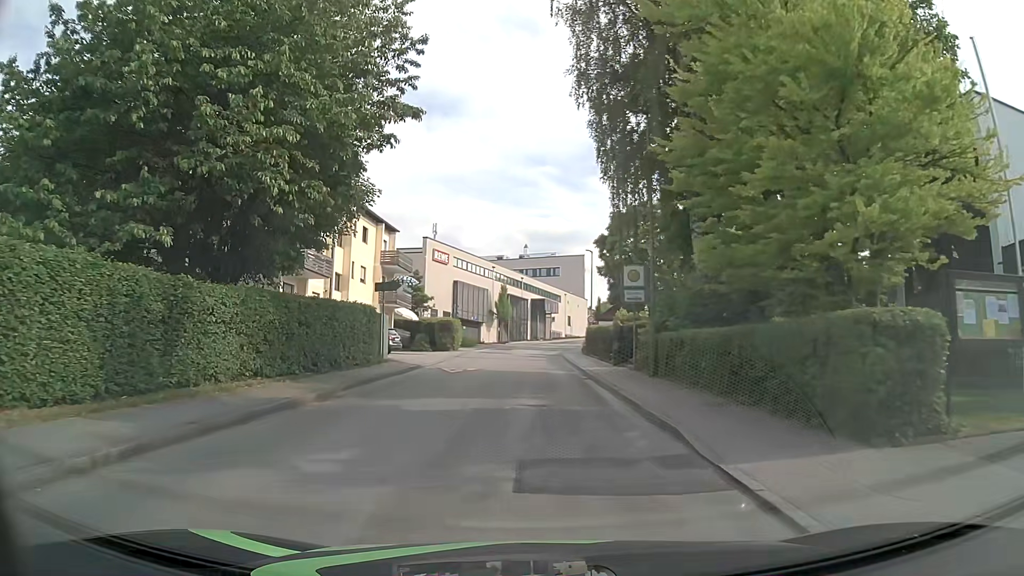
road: unclassified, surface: asphalt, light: Day
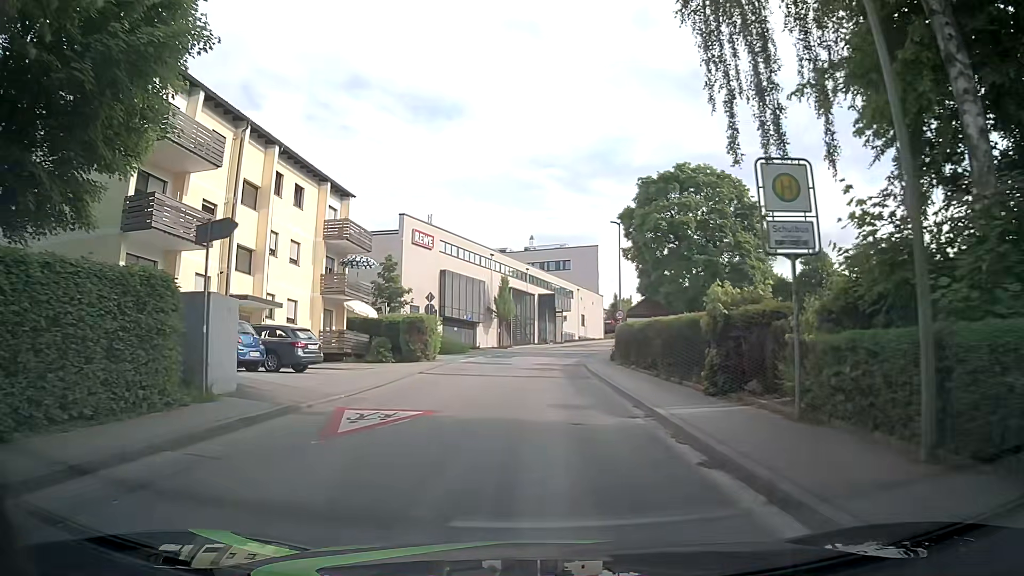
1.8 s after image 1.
(-0.2, +14.5) m; -1°
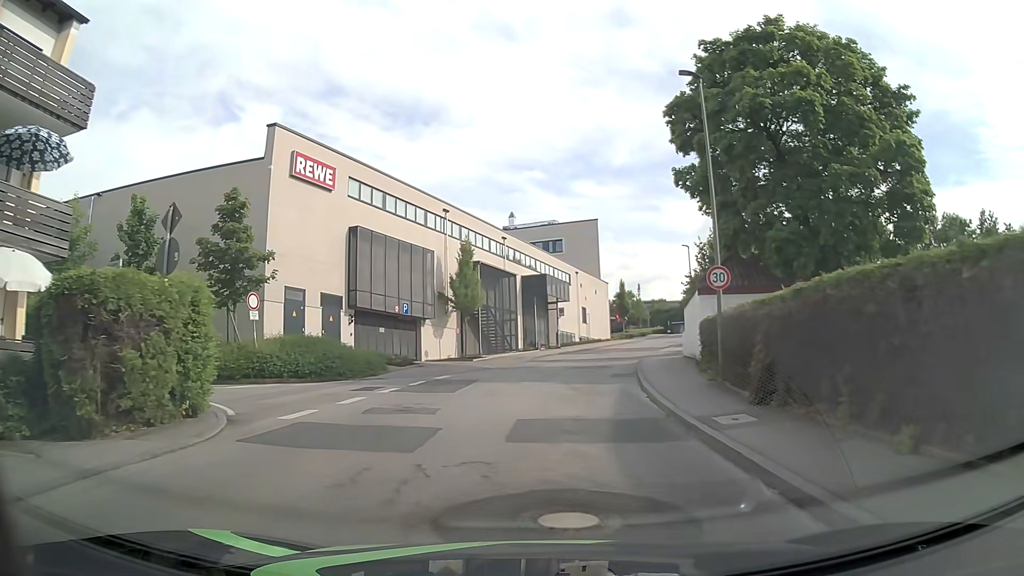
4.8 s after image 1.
(-0.1, +24.2) m; +1°
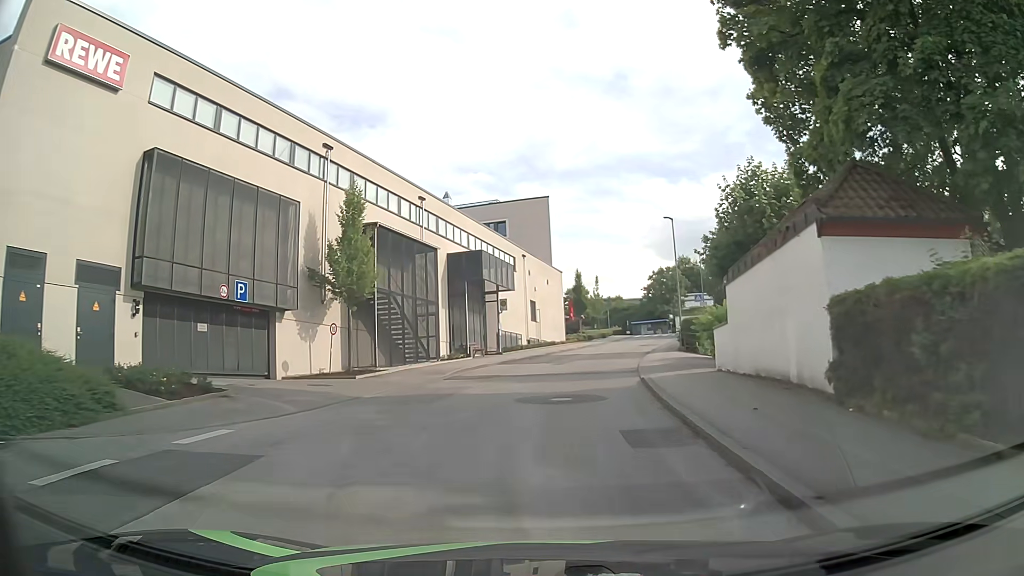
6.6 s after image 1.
(+0.6, +14.4) m; +5°
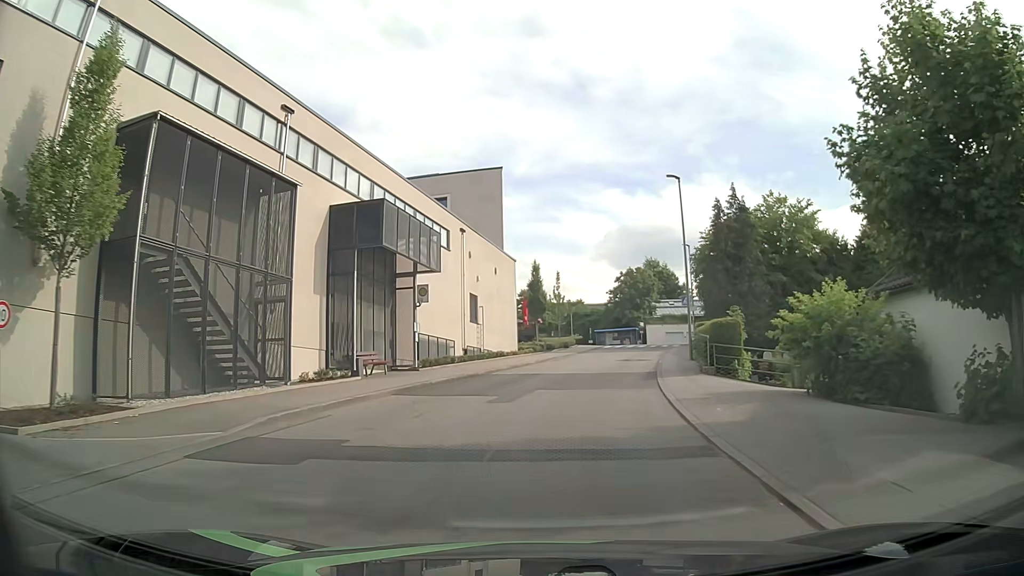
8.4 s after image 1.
(+0.5, +14.2) m; +4°
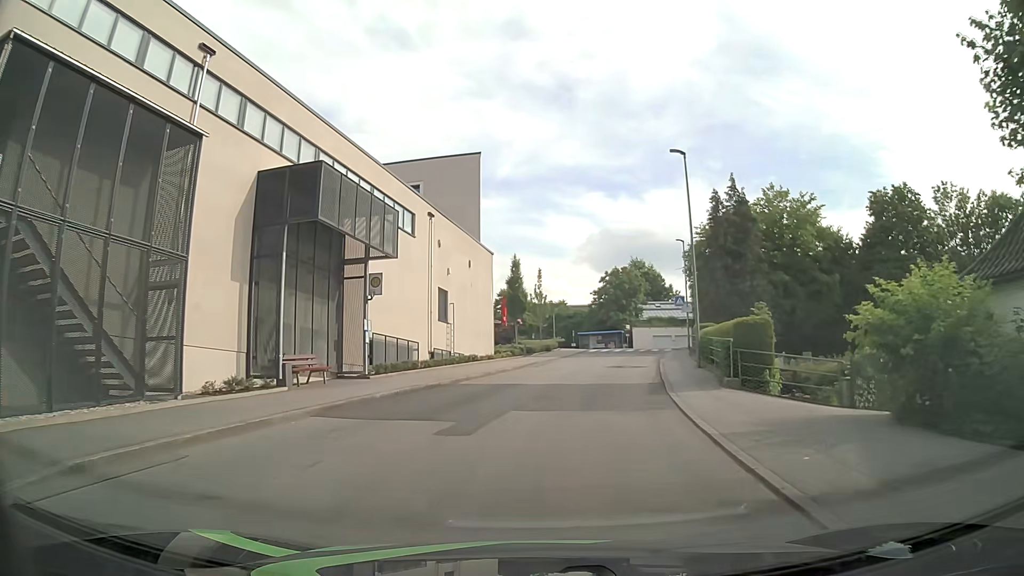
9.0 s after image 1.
(0.0, +4.8) m; +2°
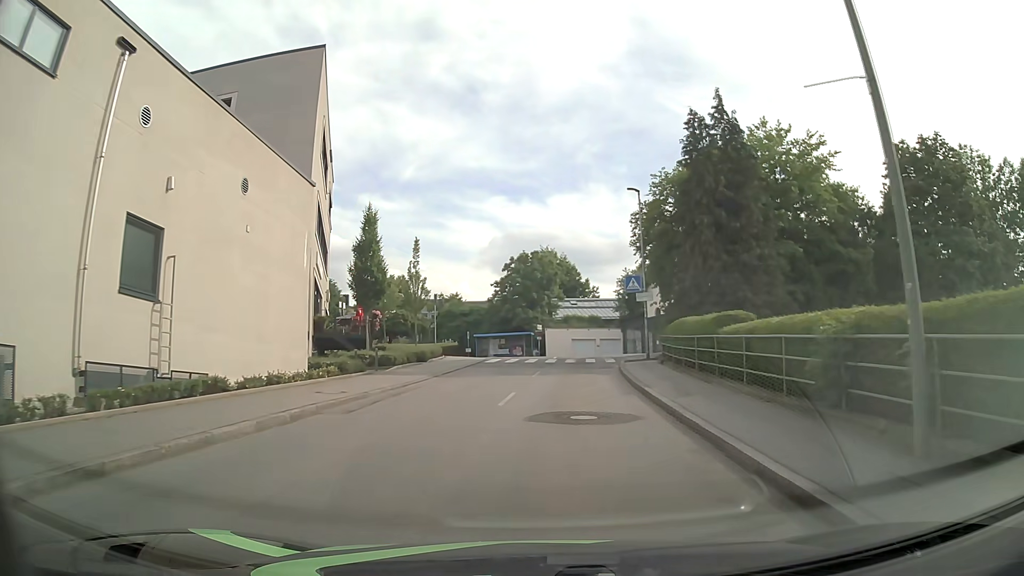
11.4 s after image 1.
(+1.2, +19.0) m; +9°
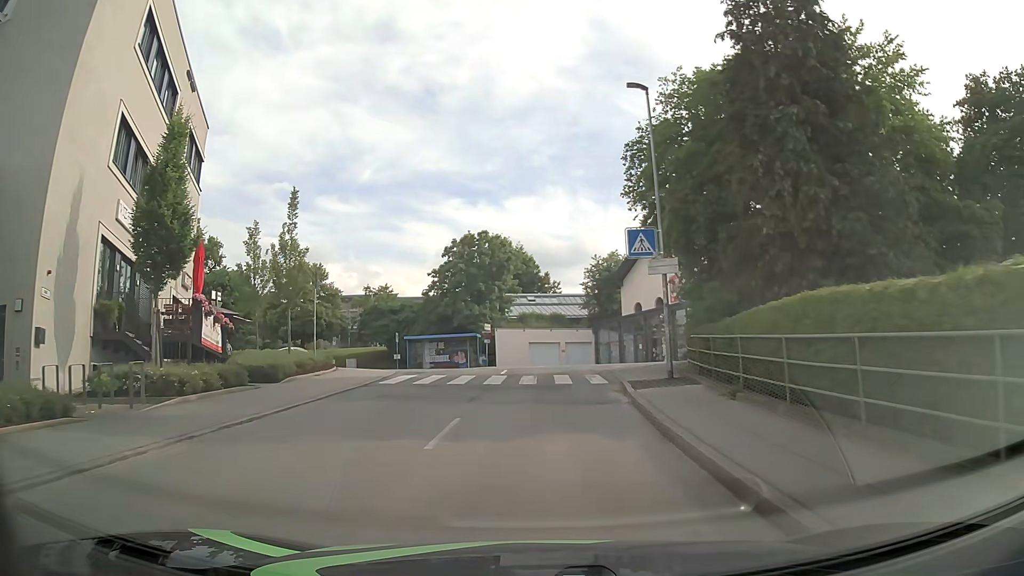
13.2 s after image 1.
(+0.3, +14.3) m; +3°
